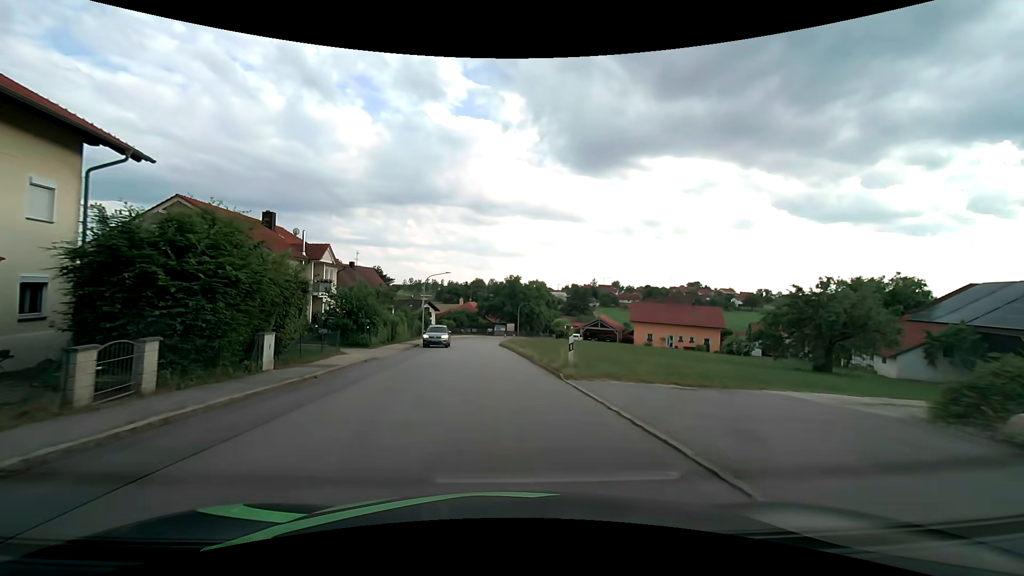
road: tertiary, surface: asphalt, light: Day
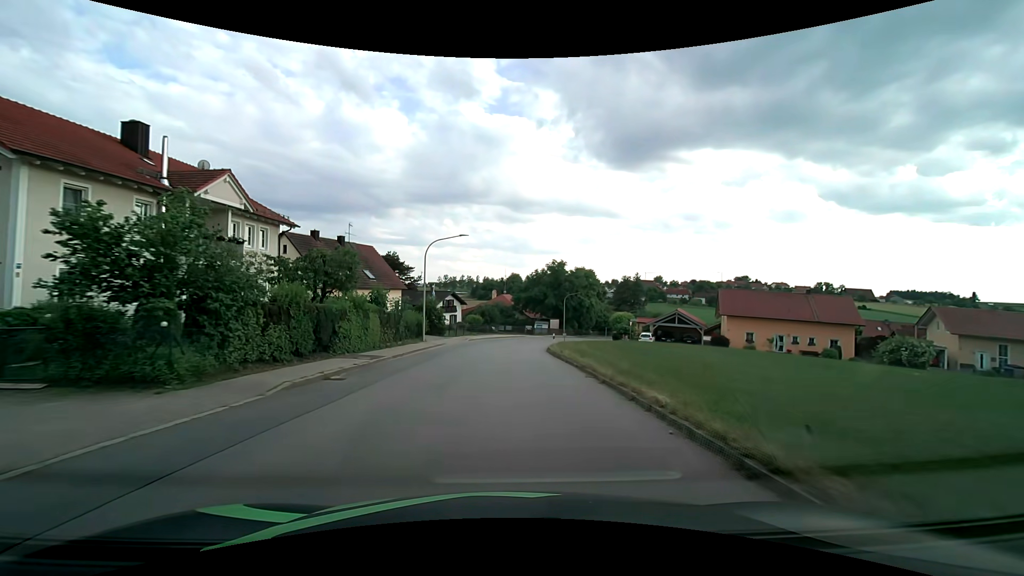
(-0.9, +20.9) m; -4°
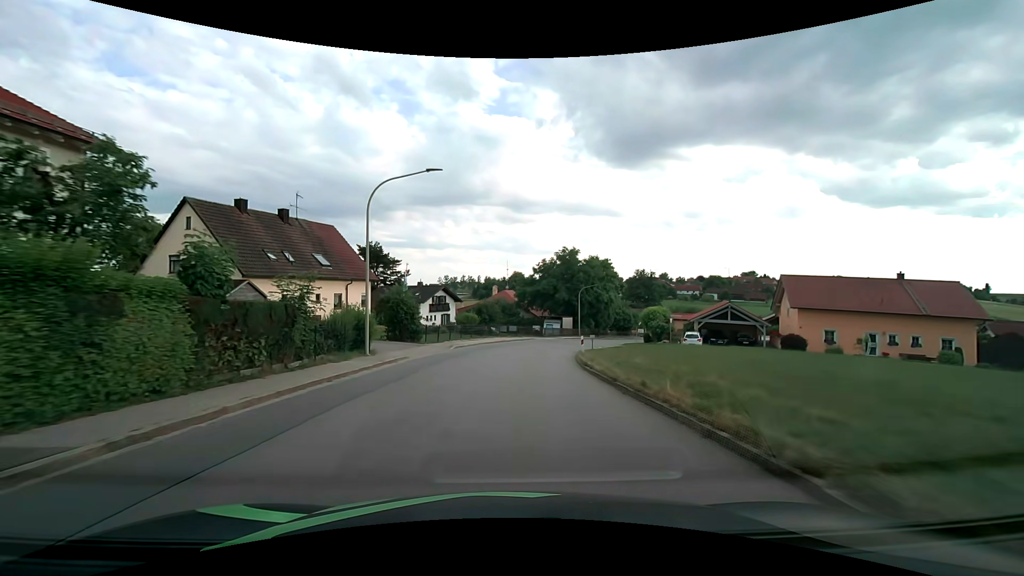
(-0.1, +14.3) m; 0°
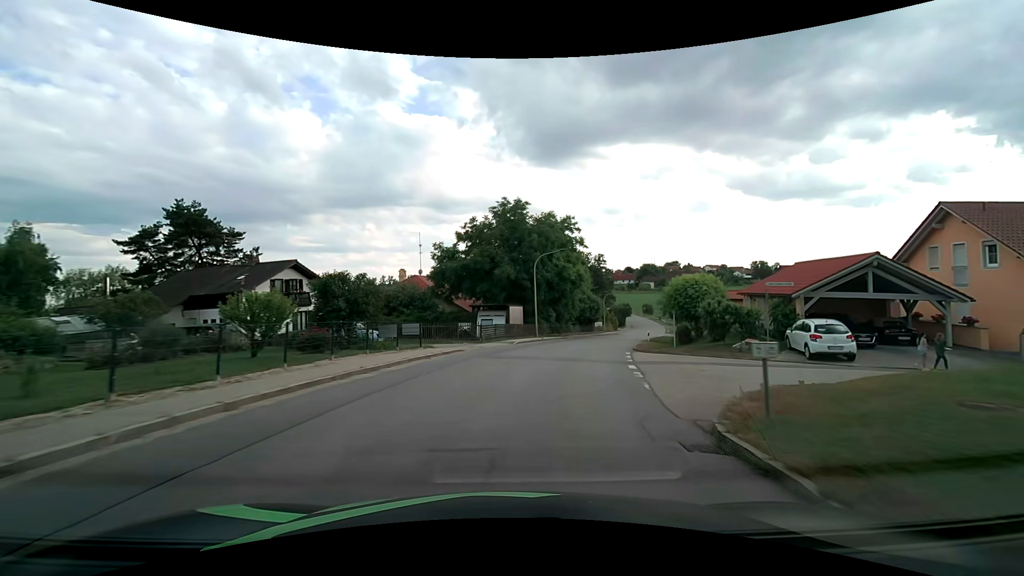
(+1.3, +28.7) m; +8°
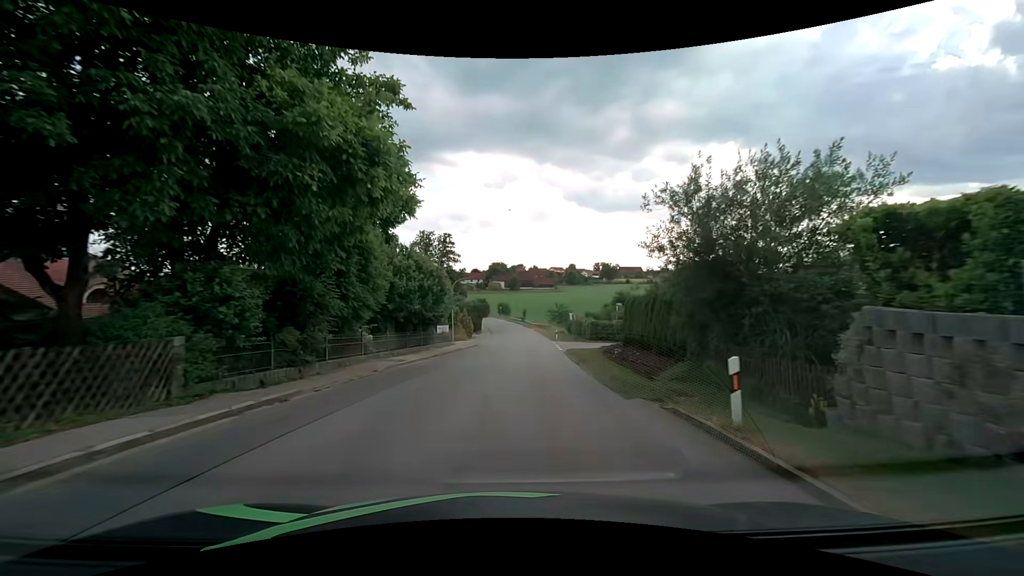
(+6.0, +35.5) m; +17°
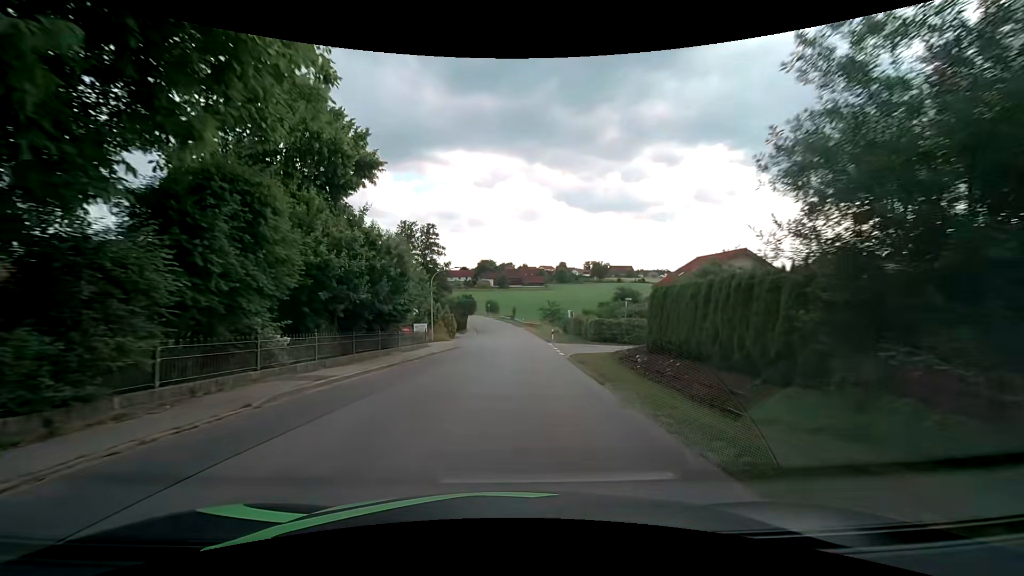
(+0.1, +7.4) m; +1°
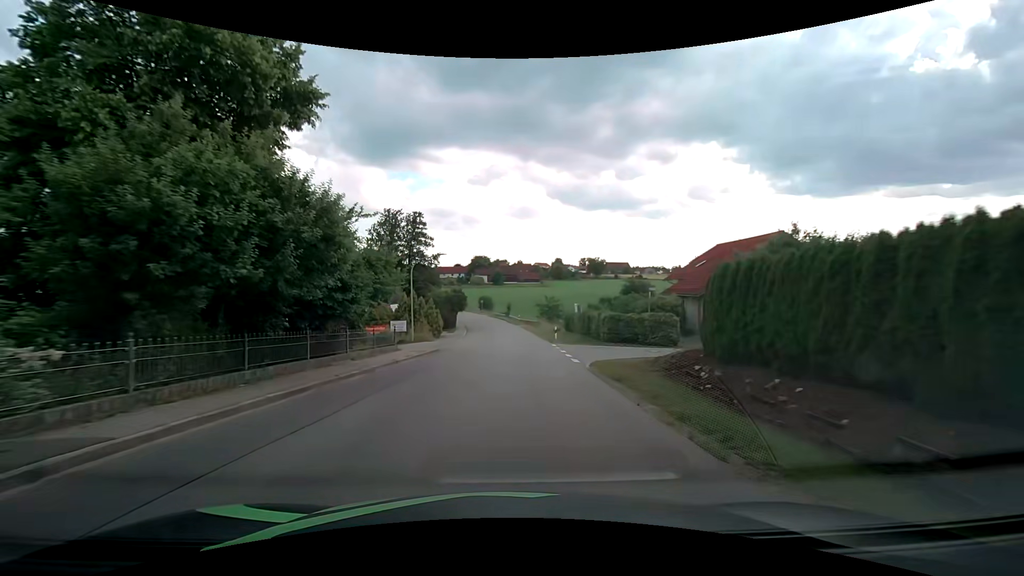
(+0.1, +7.5) m; +1°
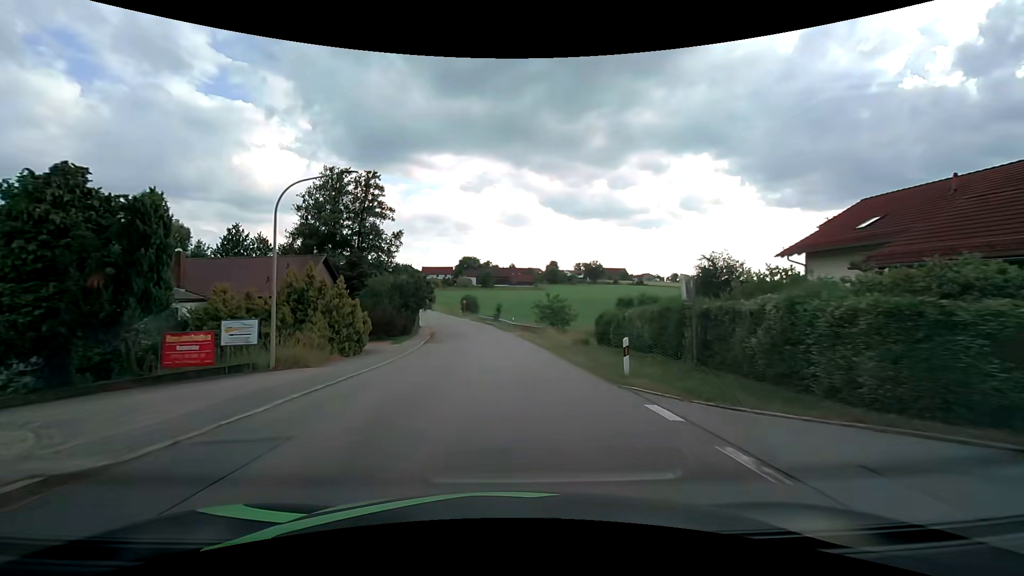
(+0.2, +23.0) m; +1°
(0, +10) (0, +20) (0, +30) (-1, +40) (-2, +50) (-4, +60) (-6, +70) (-8, +79) (-11, +89) (-14, +98) m
